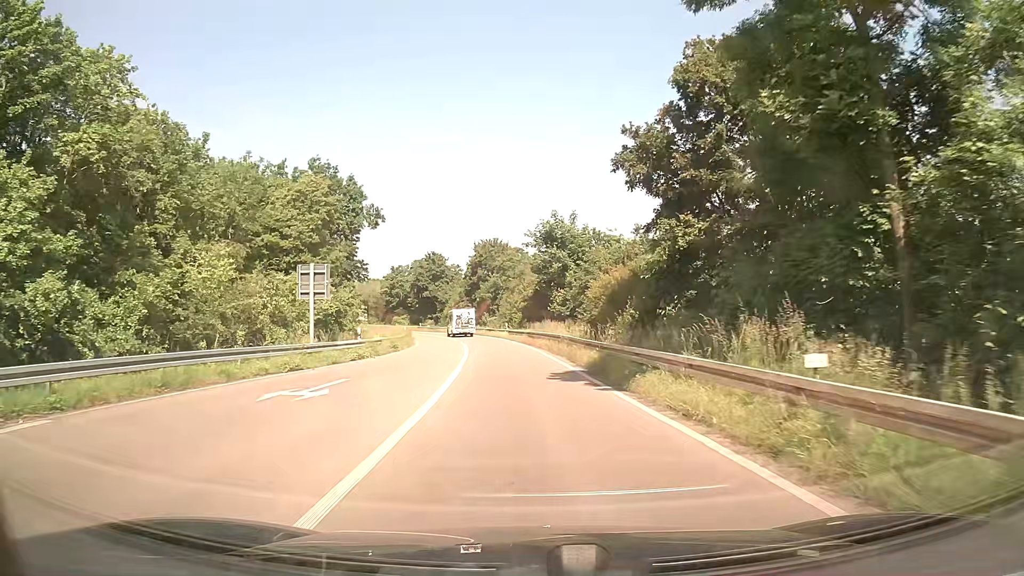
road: trunk_link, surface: asphalt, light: Day
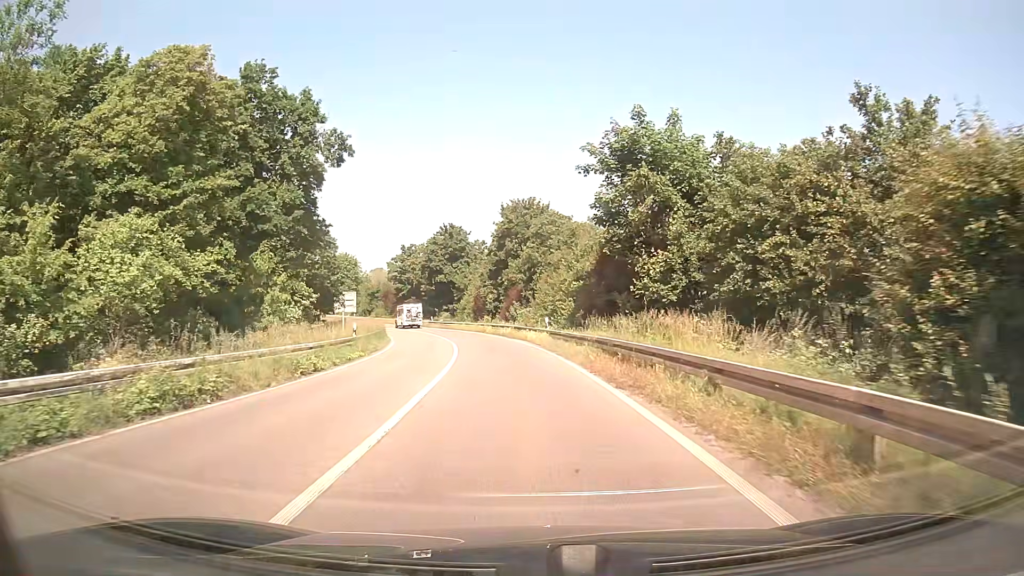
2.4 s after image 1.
(-0.8, +26.1) m; -3°
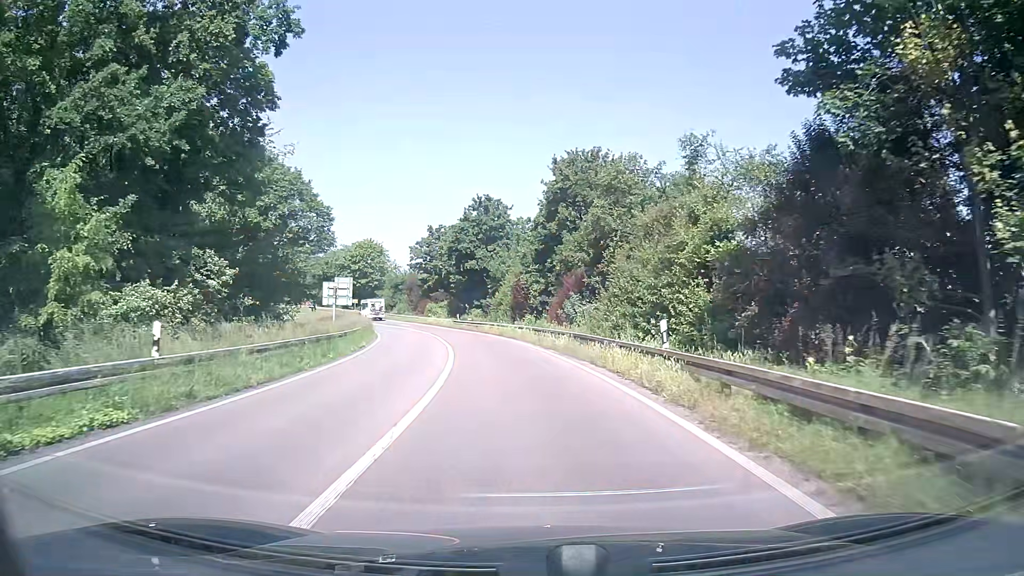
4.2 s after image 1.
(-0.9, +19.2) m; -4°
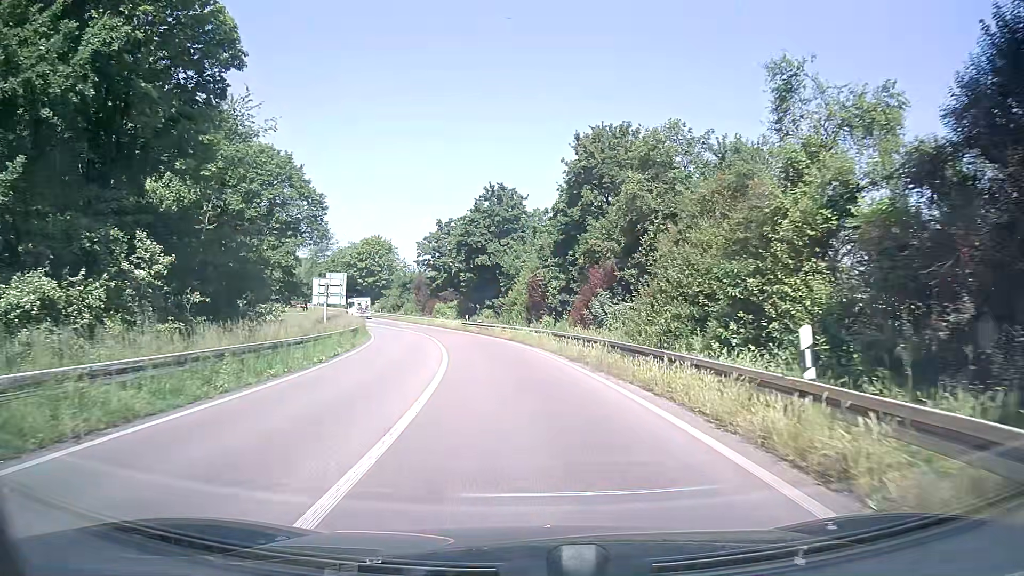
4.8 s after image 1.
(0.0, +6.4) m; -1°
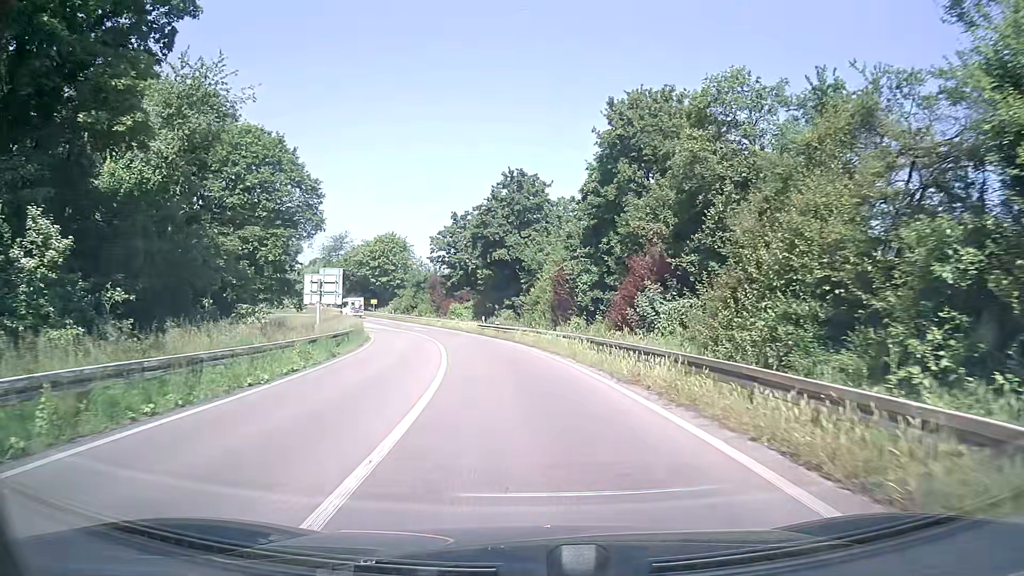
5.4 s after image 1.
(-0.1, +6.4) m; -3°
